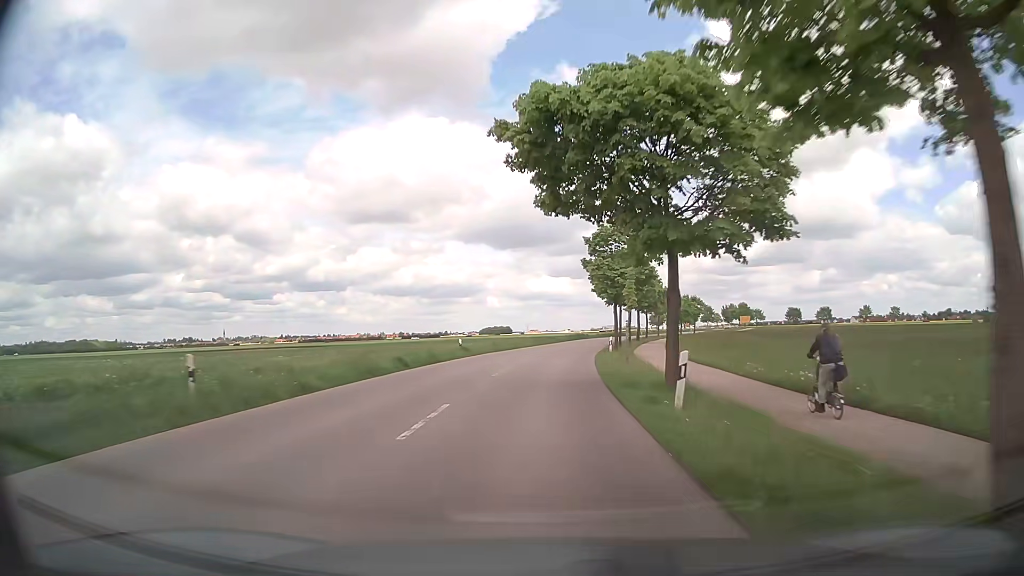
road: tertiary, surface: asphalt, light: Day
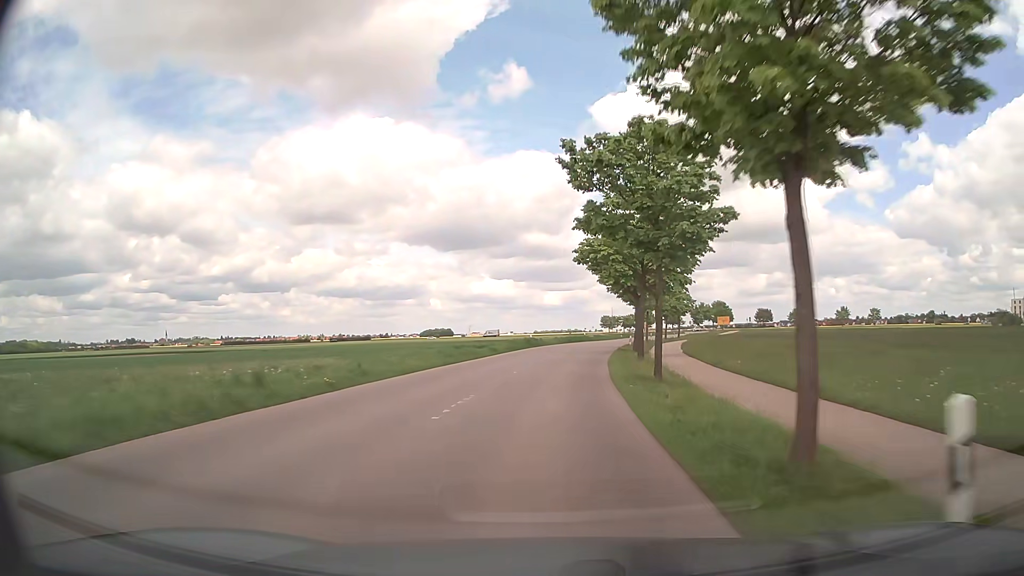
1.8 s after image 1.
(+1.2, +33.7) m; +5°
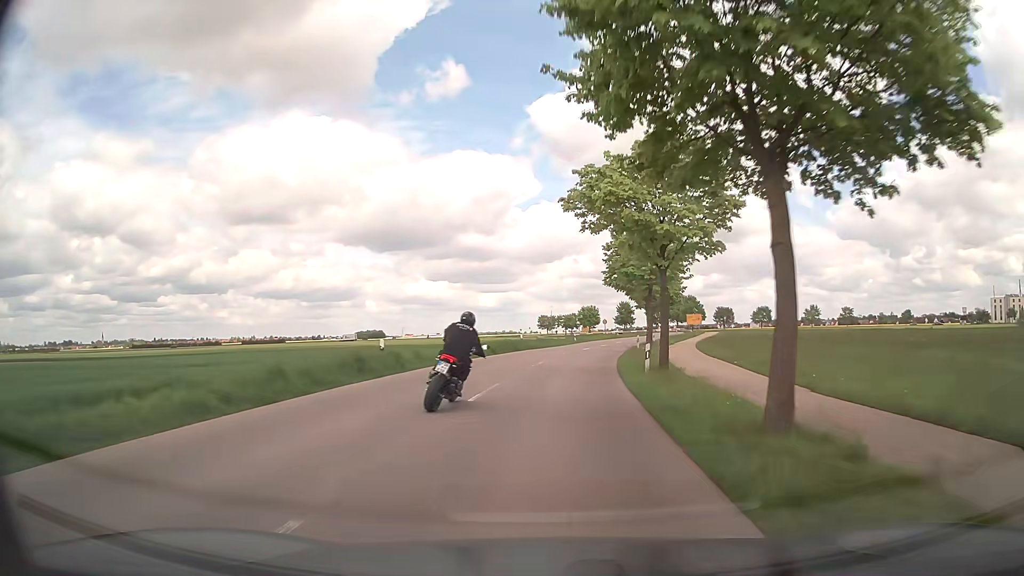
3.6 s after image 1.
(+1.8, +33.7) m; +6°
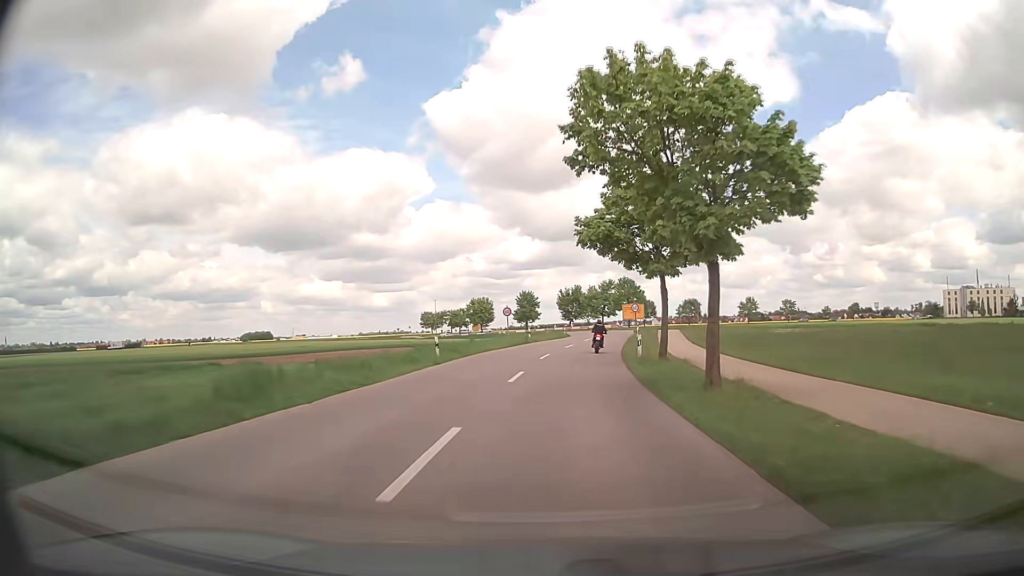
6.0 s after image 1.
(+2.8, +42.7) m; +9°
(0, +10) (+1, +20) (+2, +30) (+3, +40) (+5, +50) (+6, +60) (+7, +70) (+8, +79) (+8, +89) (+7, +99) m
